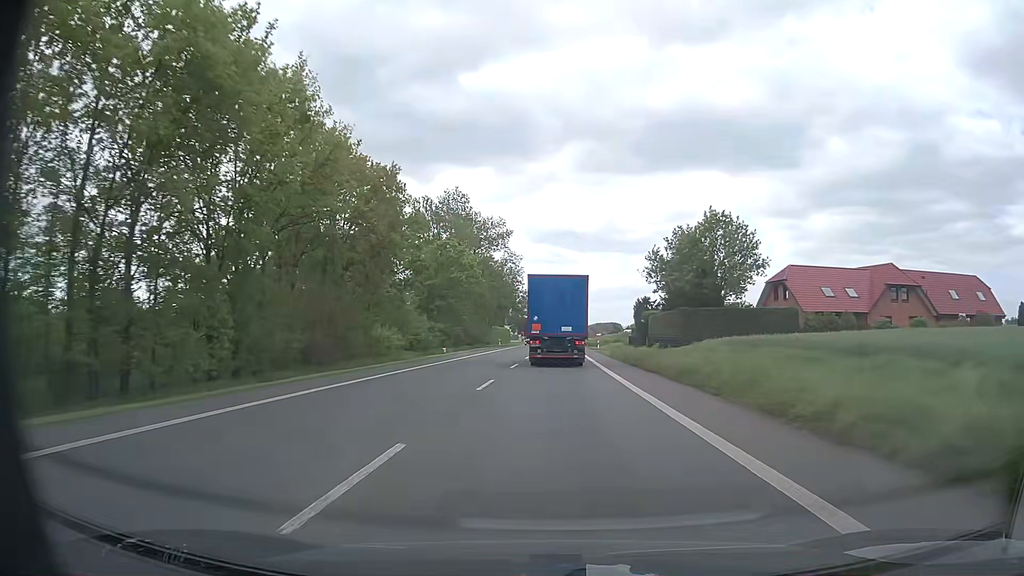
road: primary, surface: asphalt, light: Day
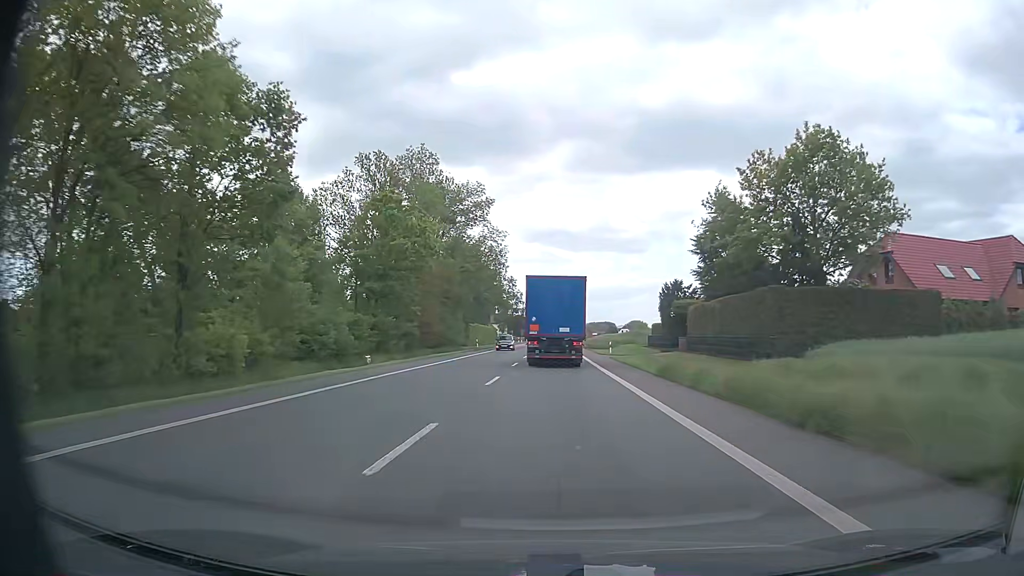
(+0.1, +22.1) m; 0°
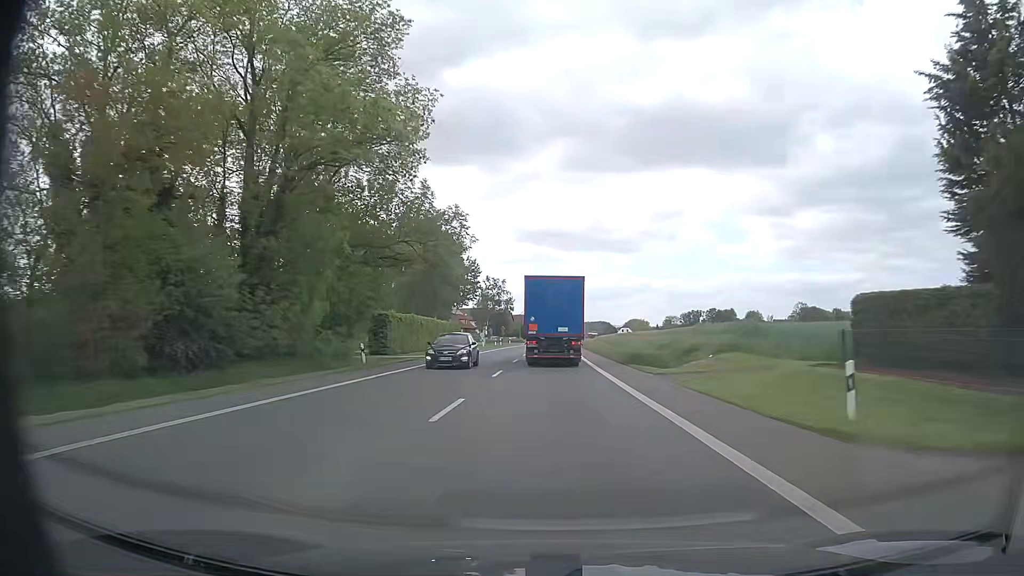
(+0.3, +44.5) m; +1°
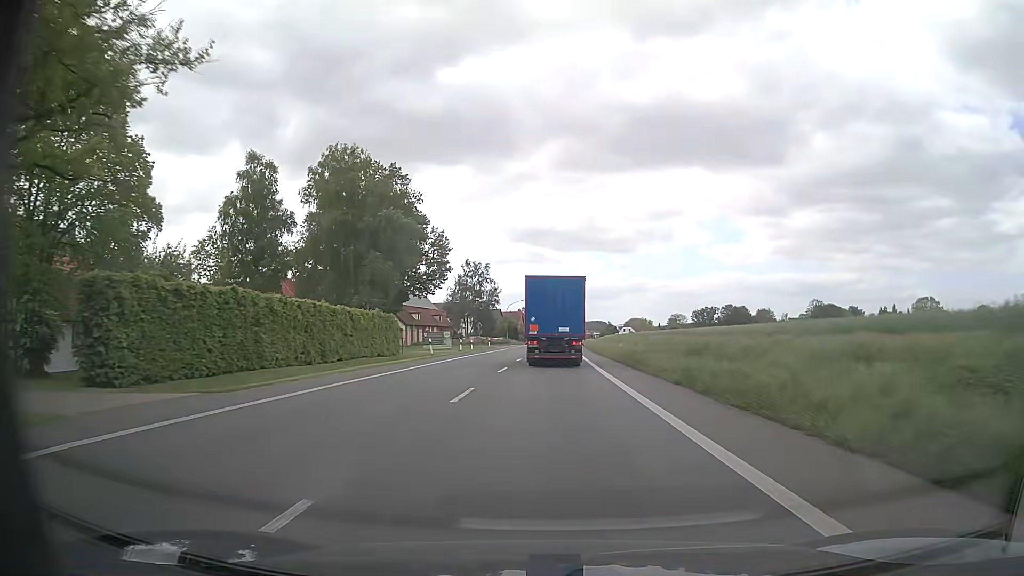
(+0.1, +33.5) m; 0°
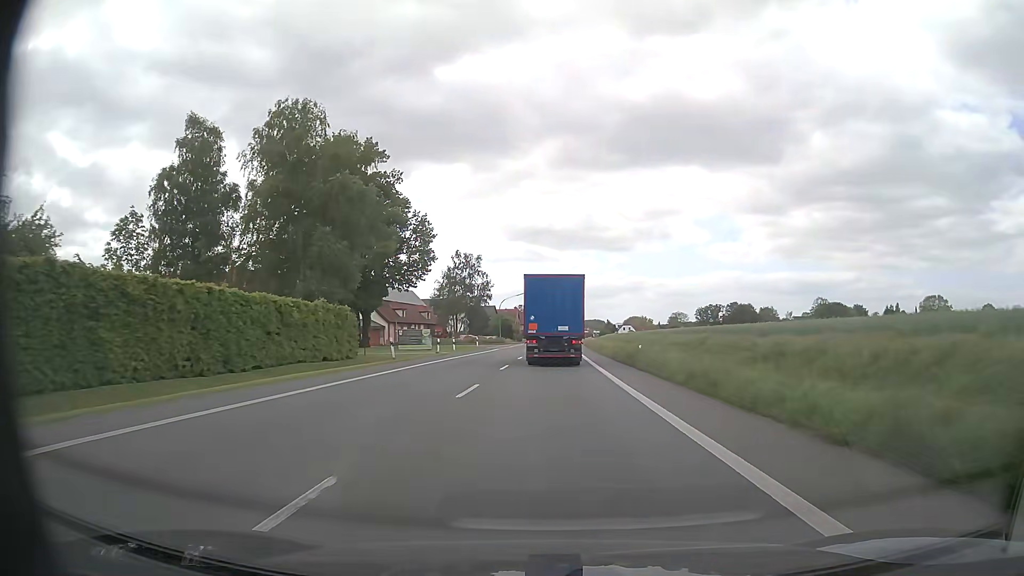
(0.0, +11.2) m; 0°
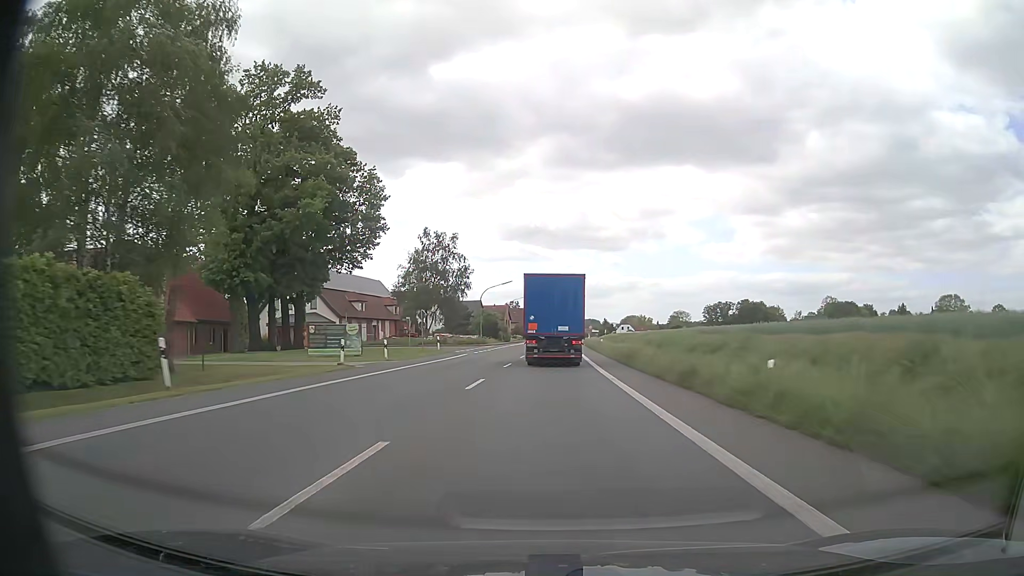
(0.0, +22.3) m; 0°
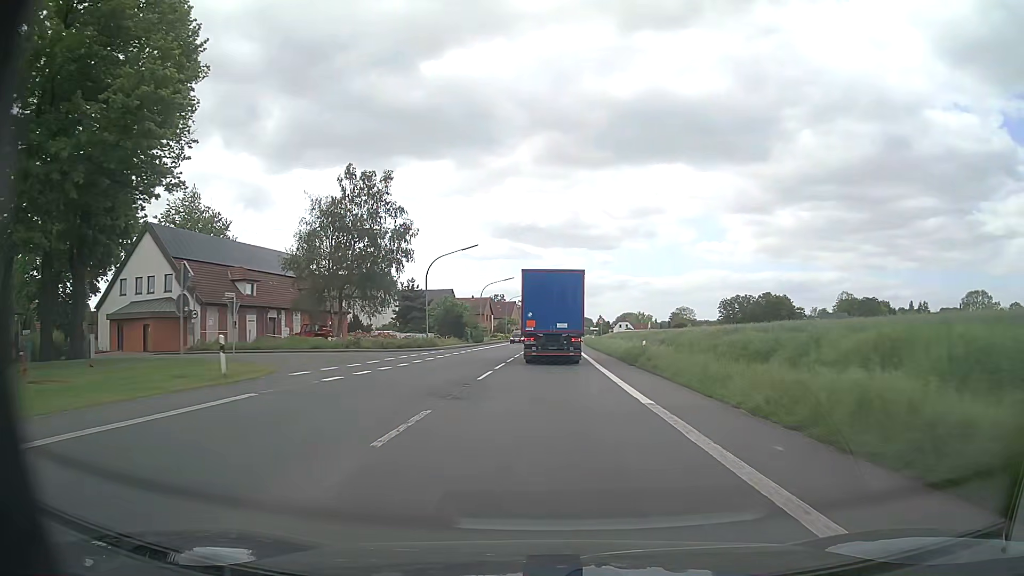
(+0.3, +33.2) m; +1°
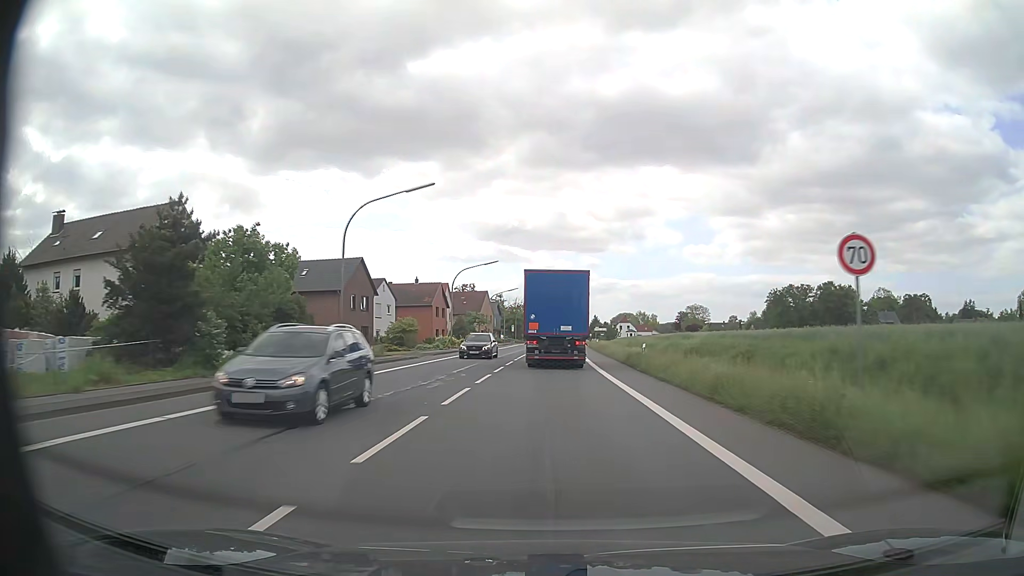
(+0.4, +54.5) m; +1°
